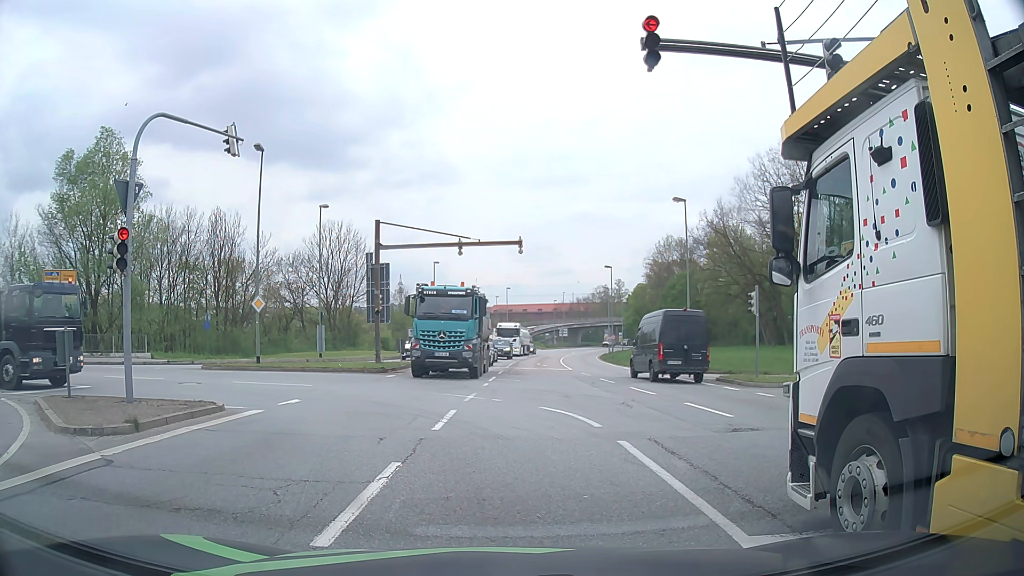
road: primary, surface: asphalt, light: Day
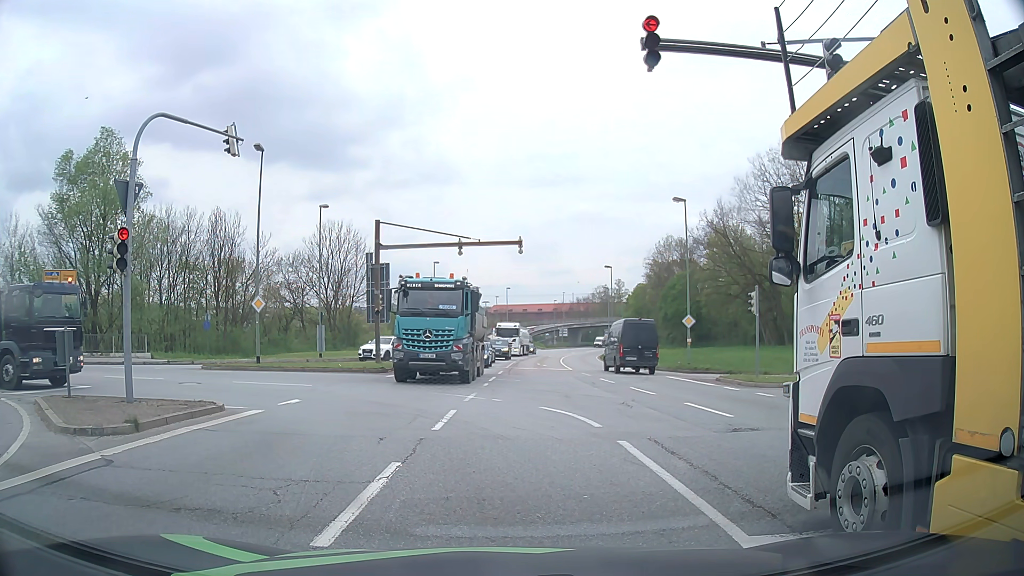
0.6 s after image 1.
(0.0, 0.0) m; 0°
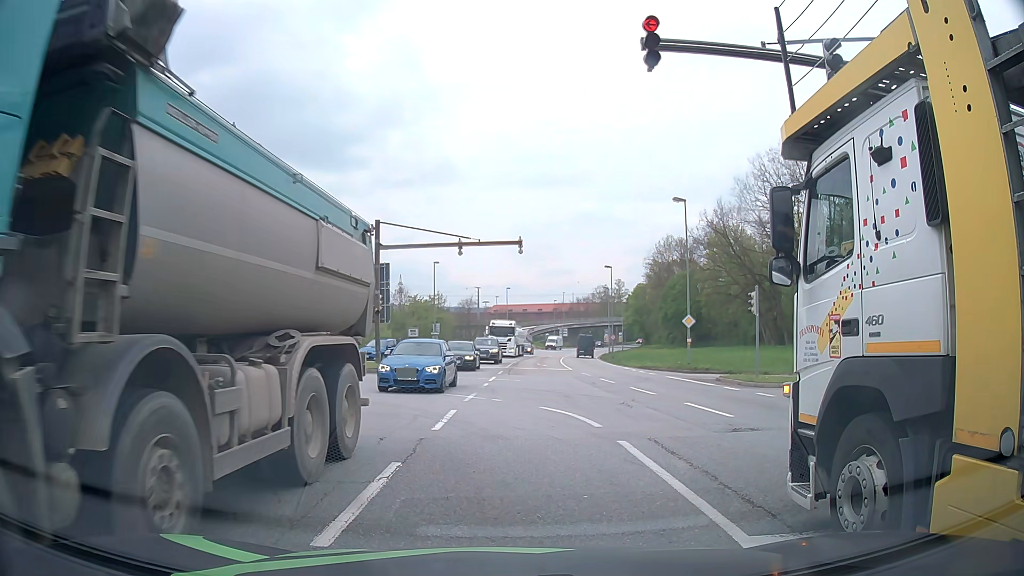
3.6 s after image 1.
(0.0, 0.0) m; 0°
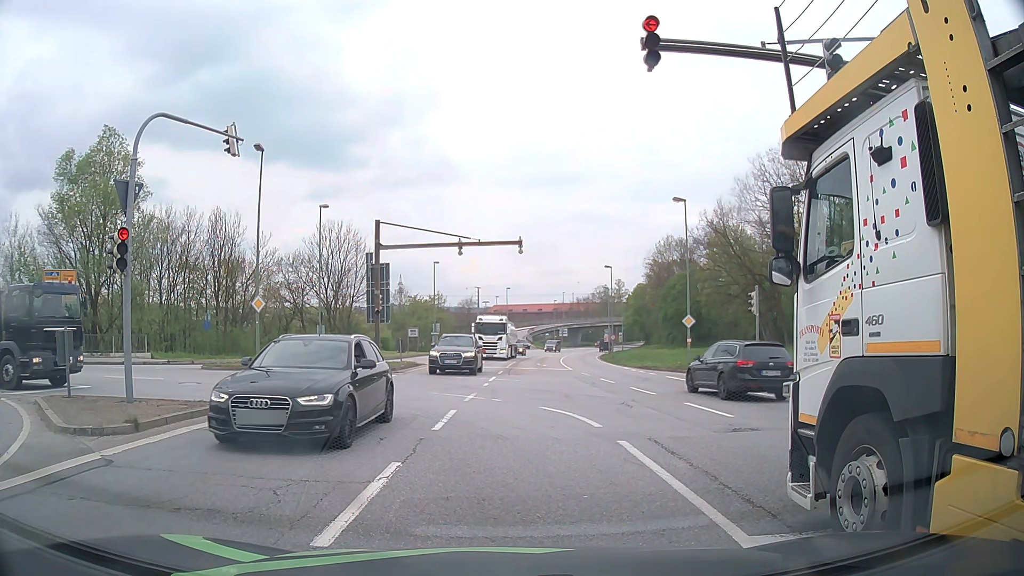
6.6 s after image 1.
(0.0, 0.0) m; 0°
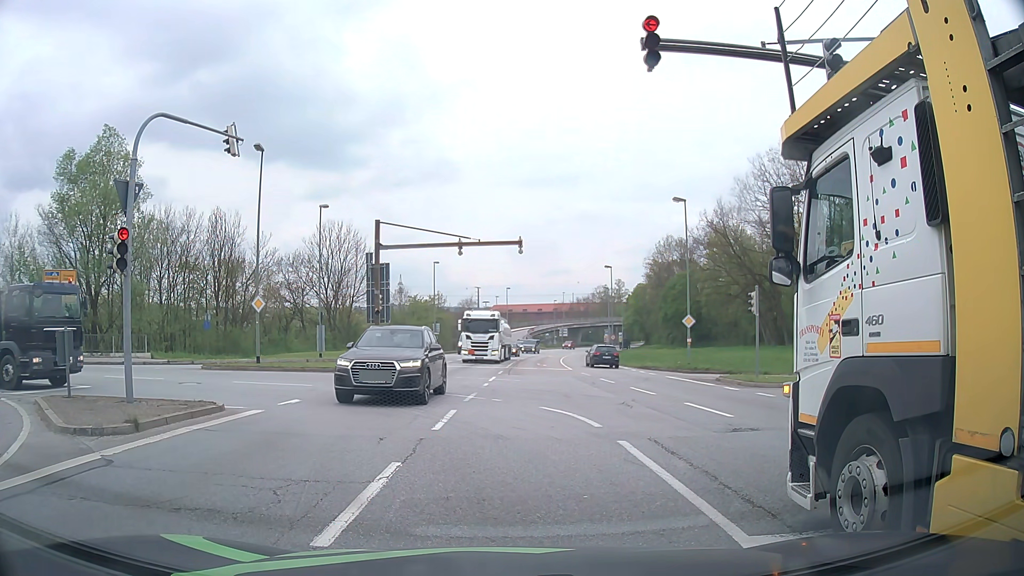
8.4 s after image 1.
(0.0, 0.0) m; 0°
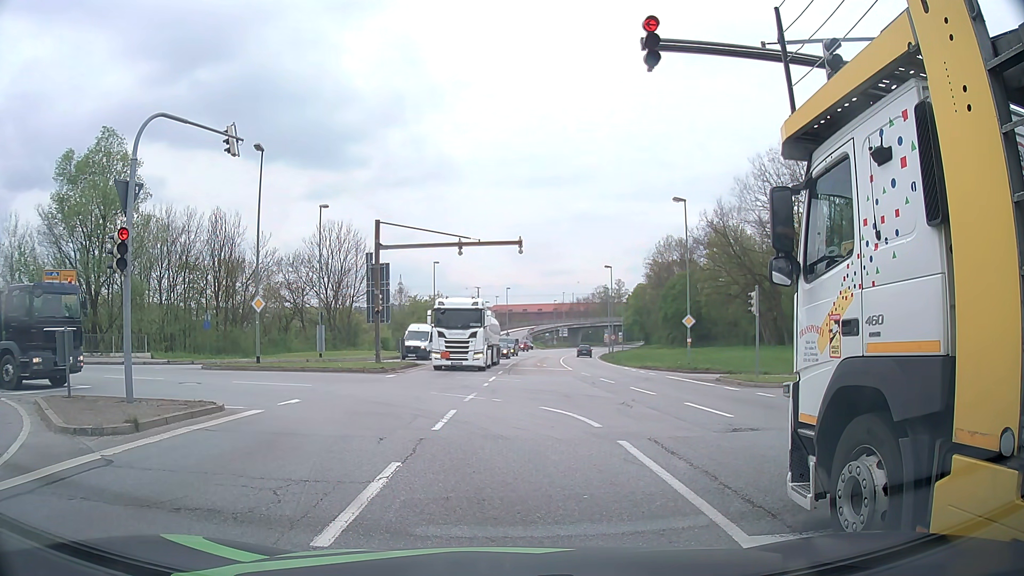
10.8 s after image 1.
(0.0, 0.0) m; 0°
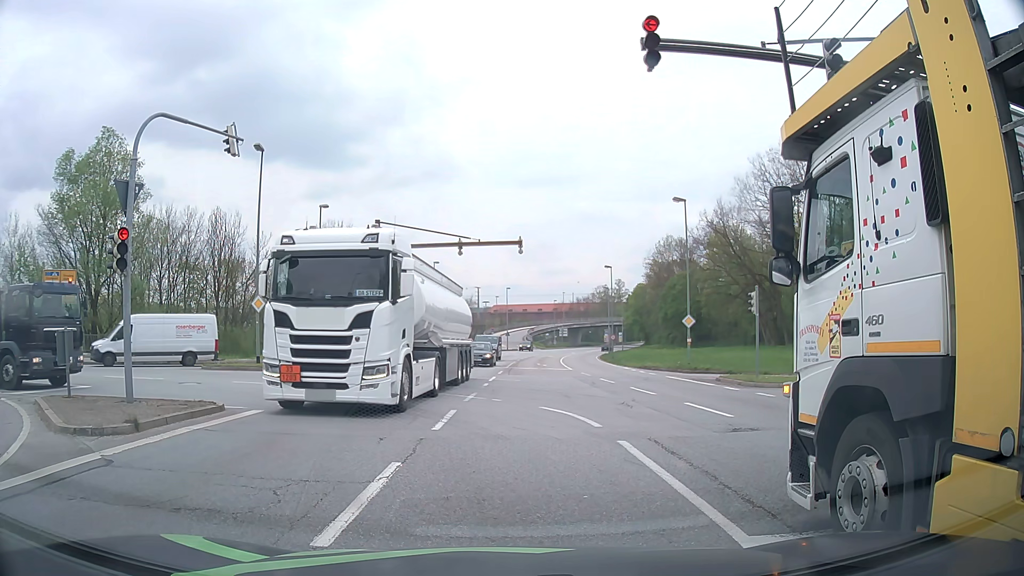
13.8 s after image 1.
(0.0, 0.0) m; 0°
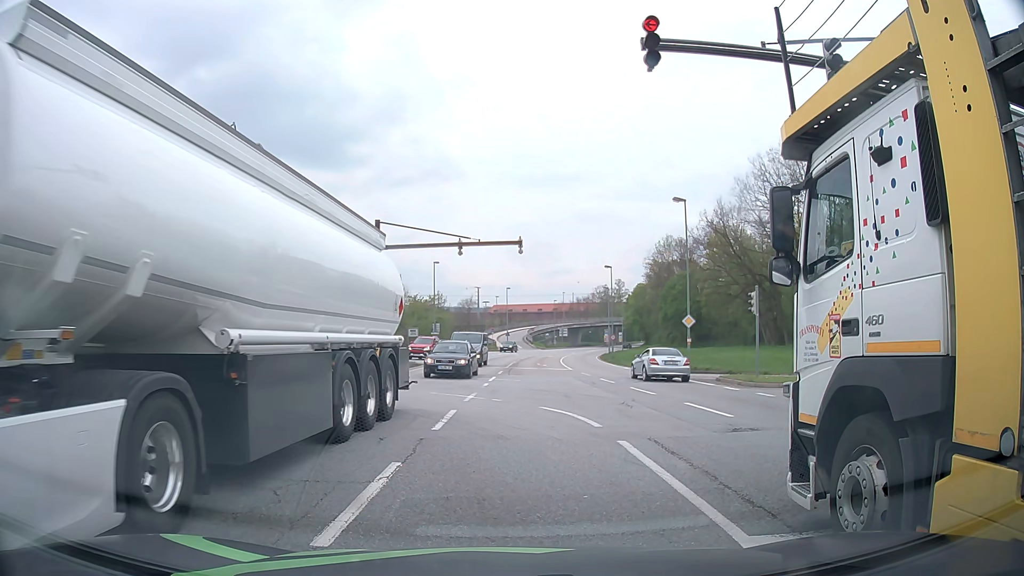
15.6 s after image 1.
(0.0, 0.0) m; 0°
(-1, +10) (-6, +18) (-15, +22) (-24, +25) (-34, +27) (-44, +29) (-54, +31) (-63, +34) (-73, +36) (-83, +38) m
